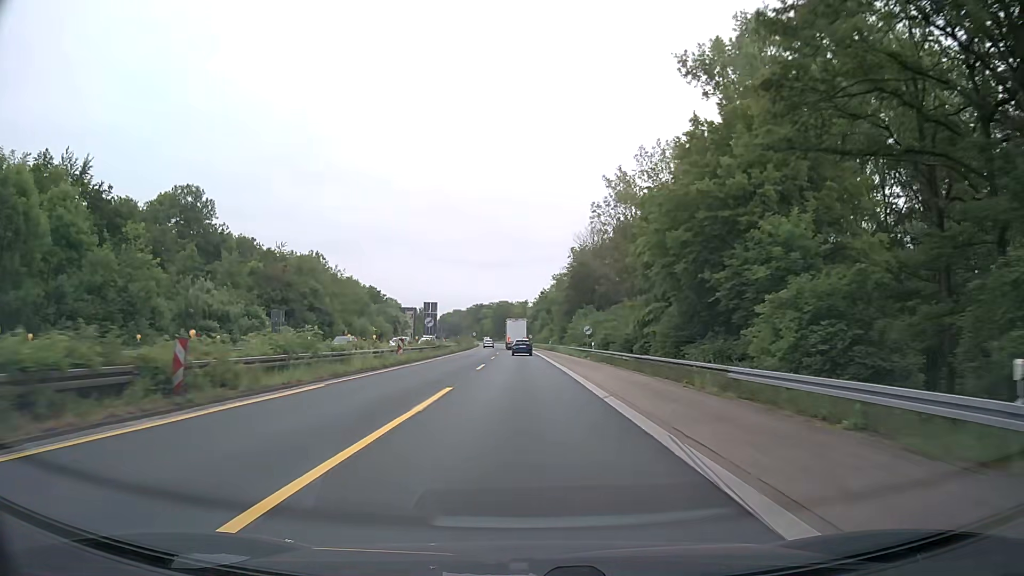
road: trunk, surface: asphalt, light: Day
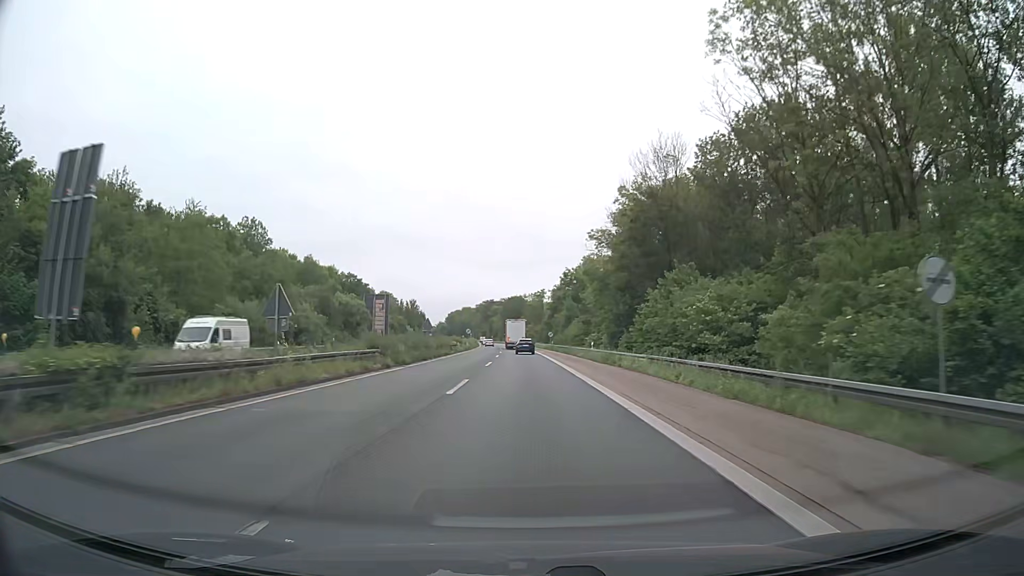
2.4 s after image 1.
(-0.6, +50.3) m; -1°
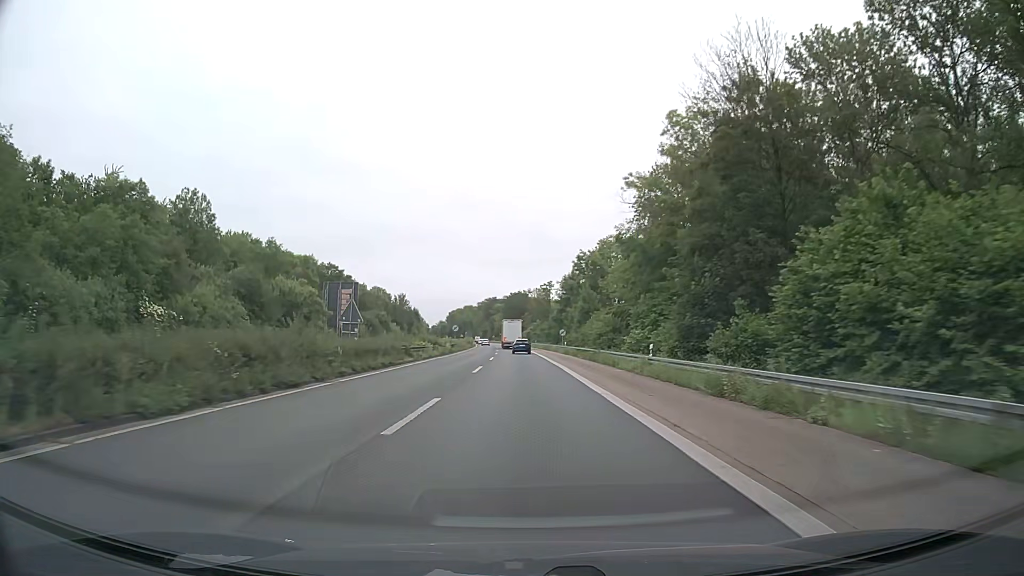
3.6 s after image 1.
(0.0, +25.6) m; -1°
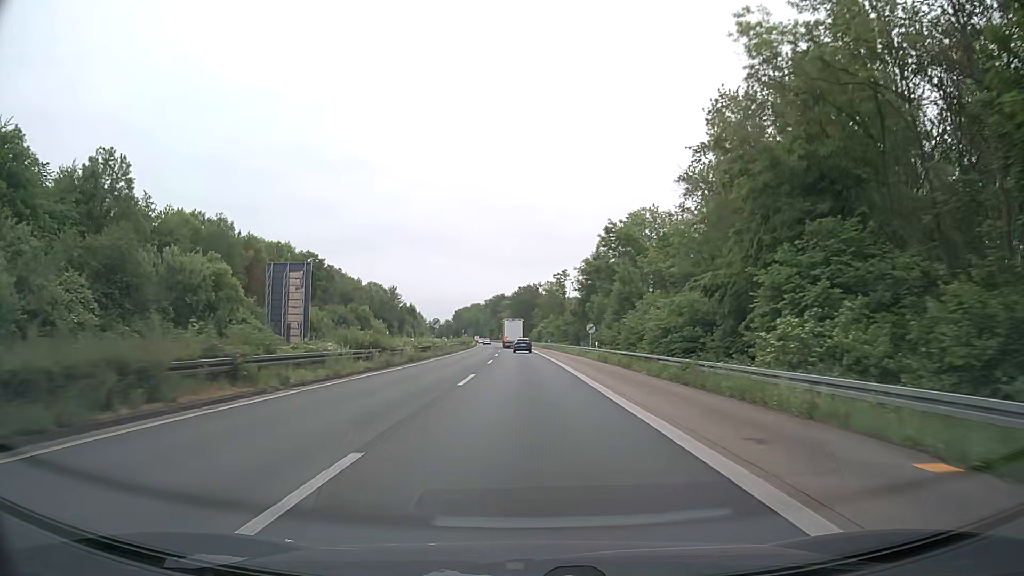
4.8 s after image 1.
(-0.1, +25.9) m; -1°
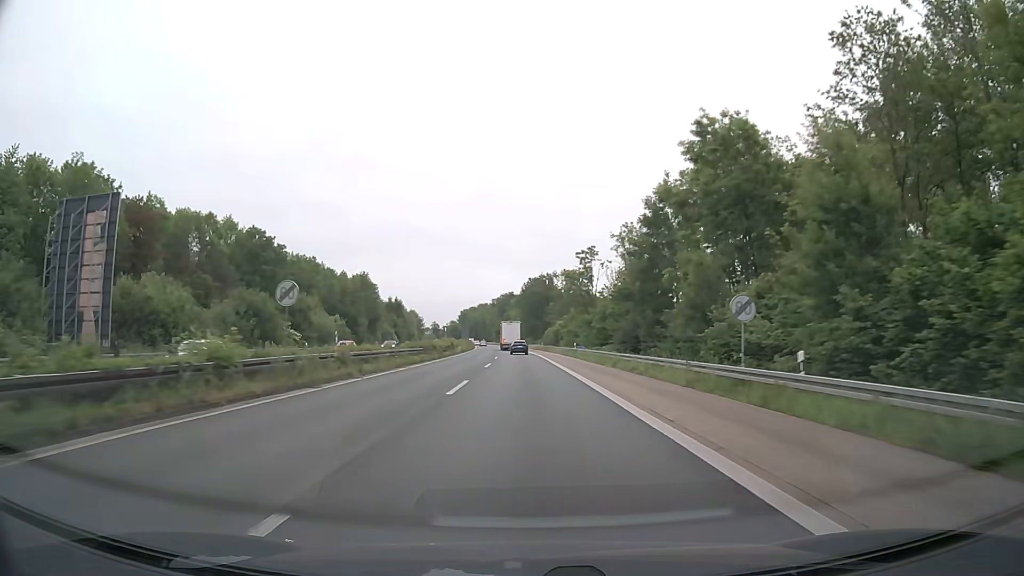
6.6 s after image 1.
(-0.3, +39.0) m; -1°
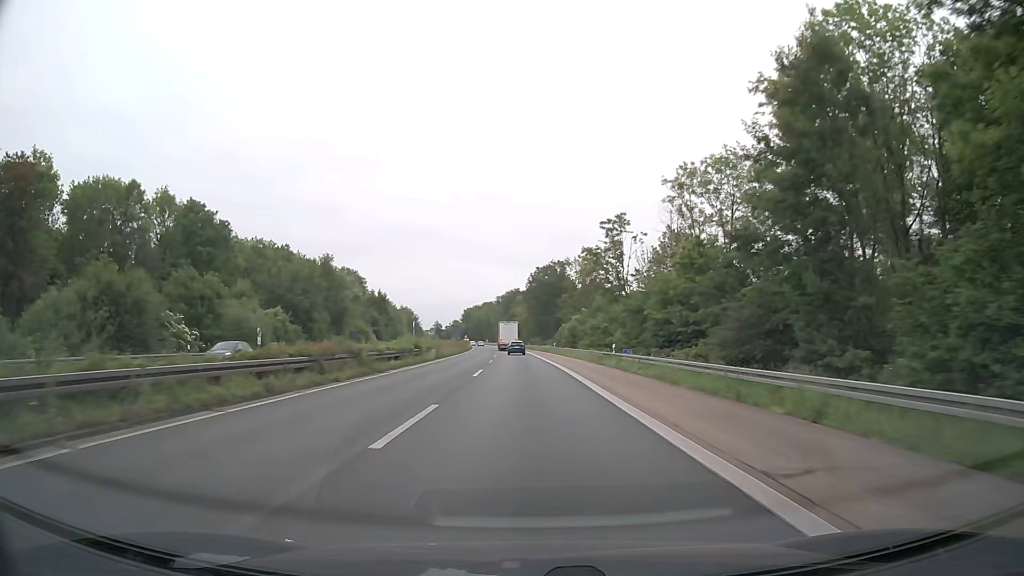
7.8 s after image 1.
(-0.2, +27.0) m; -1°
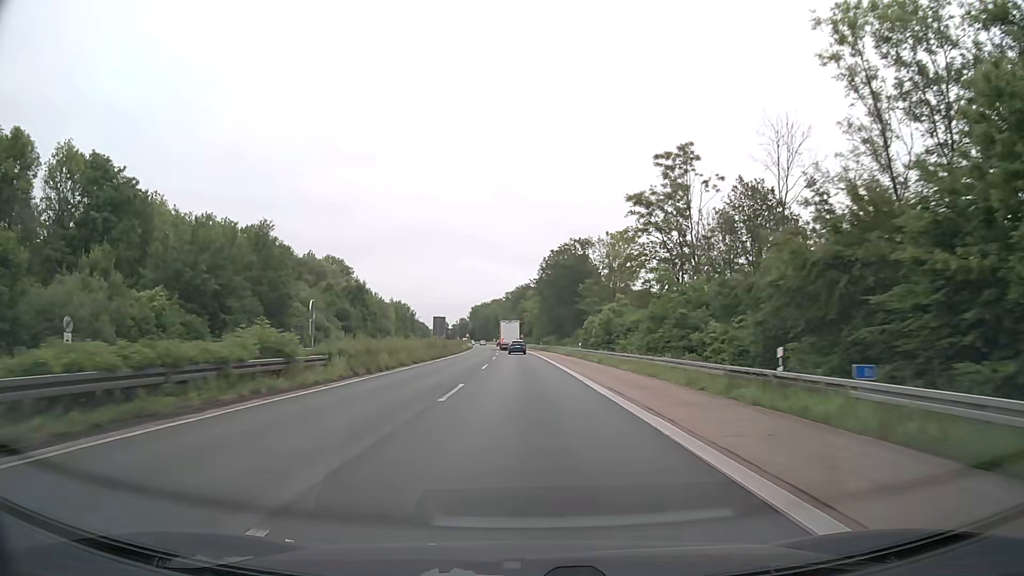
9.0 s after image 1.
(-0.2, +28.1) m; -1°
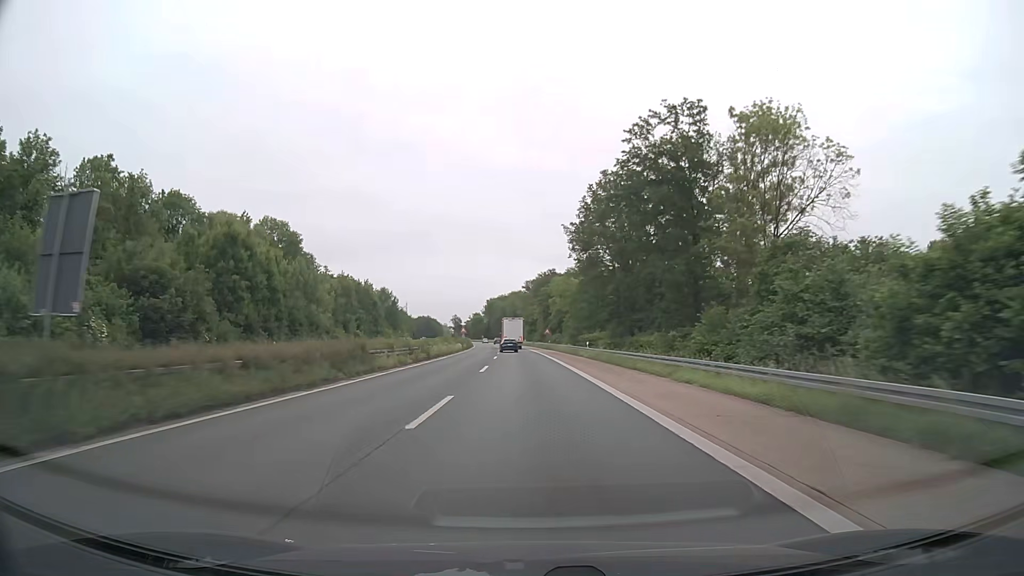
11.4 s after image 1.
(-1.3, +59.0) m; -2°
(0, +10) (0, +20) (0, +30) (0, +40) (0, +50) (-1, +60) (-1, +70) (-1, +80) (-2, +90) (-2, +100) m
